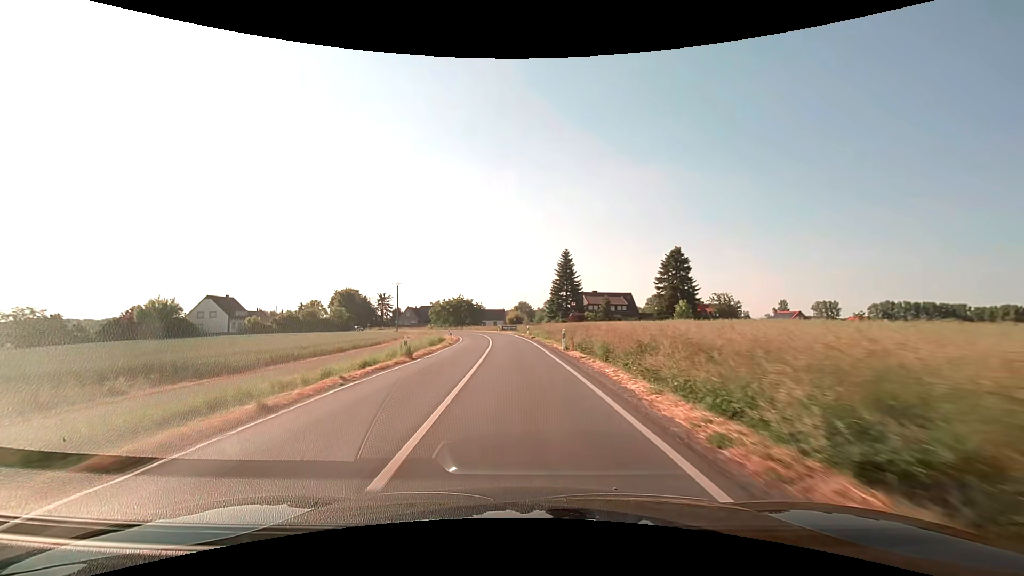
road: secondary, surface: asphalt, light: Day
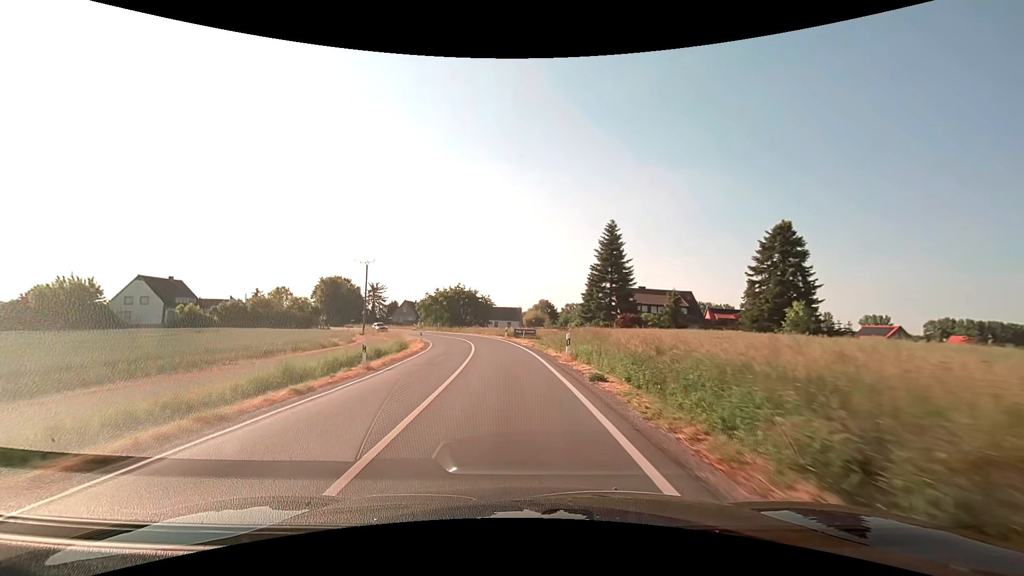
(-0.5, +30.1) m; -2°
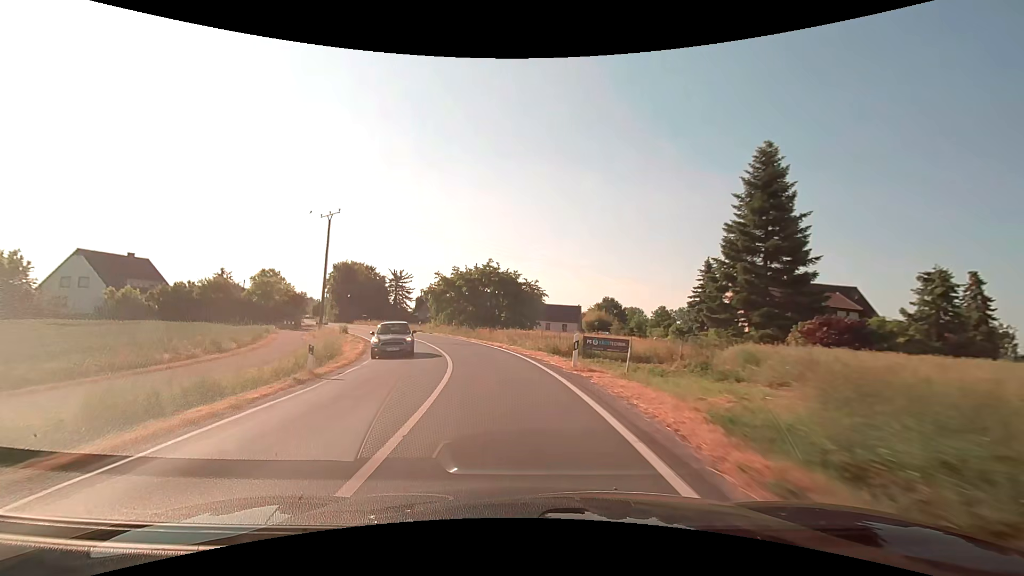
(-1.2, +29.6) m; -6°
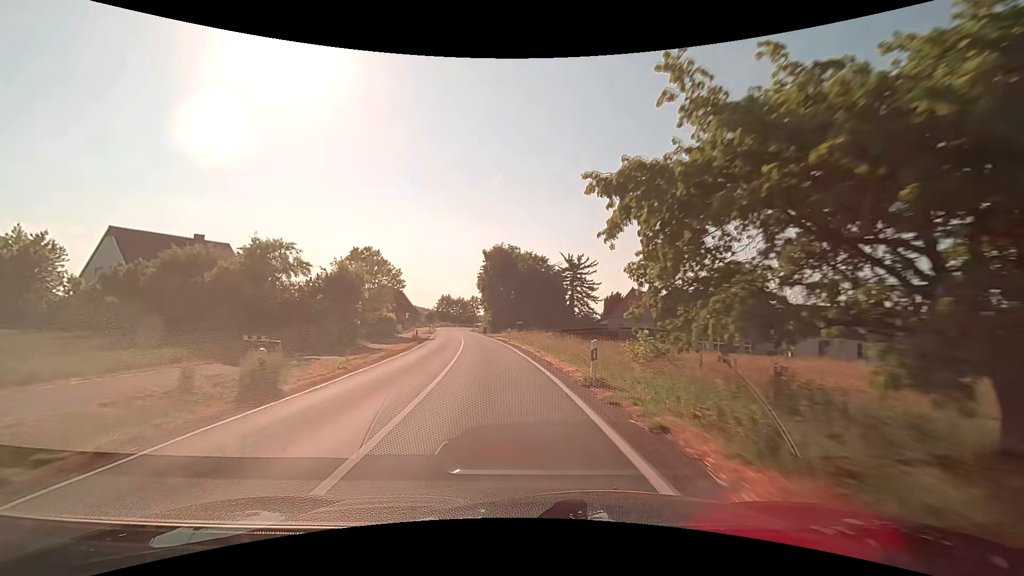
(-7.1, +40.2) m; -21°
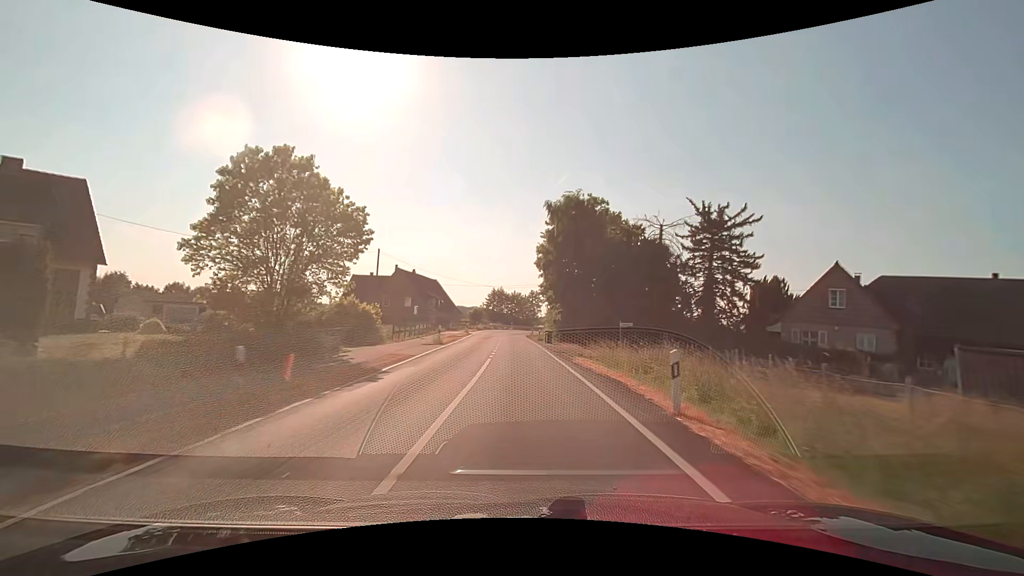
(-2.6, +31.3) m; -7°
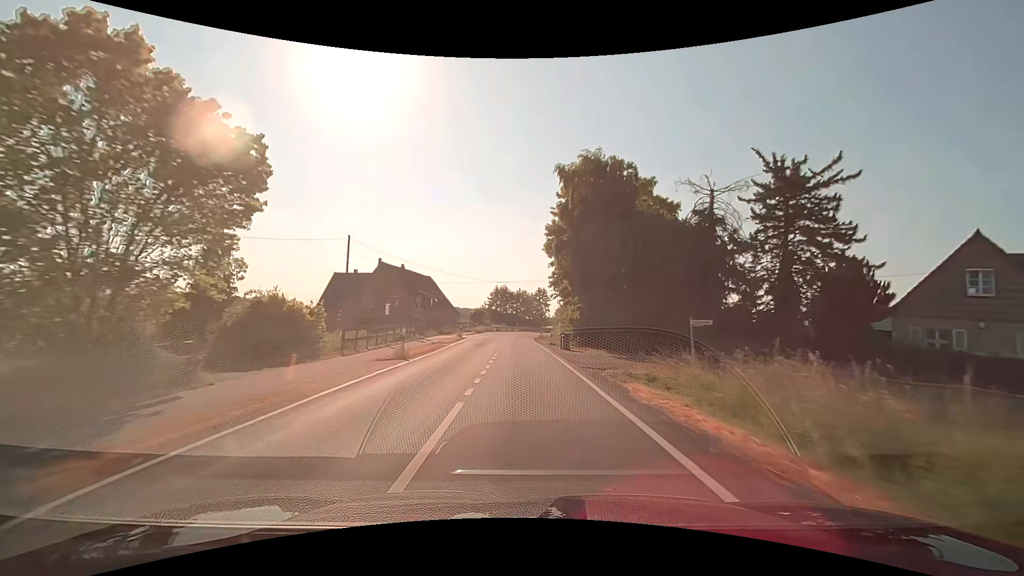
(-0.1, +10.6) m; -1°
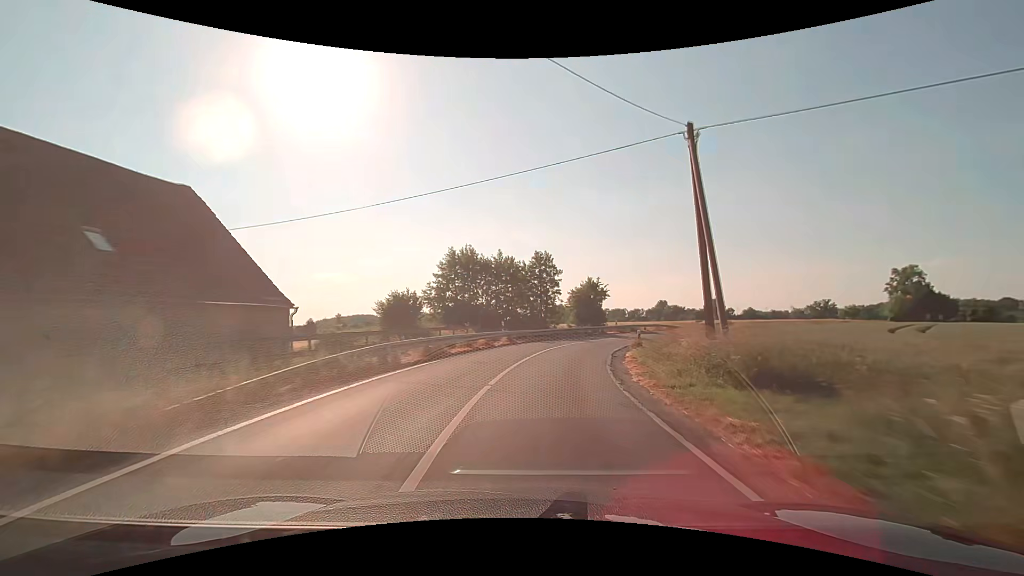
(-1.2, +53.4) m; +1°
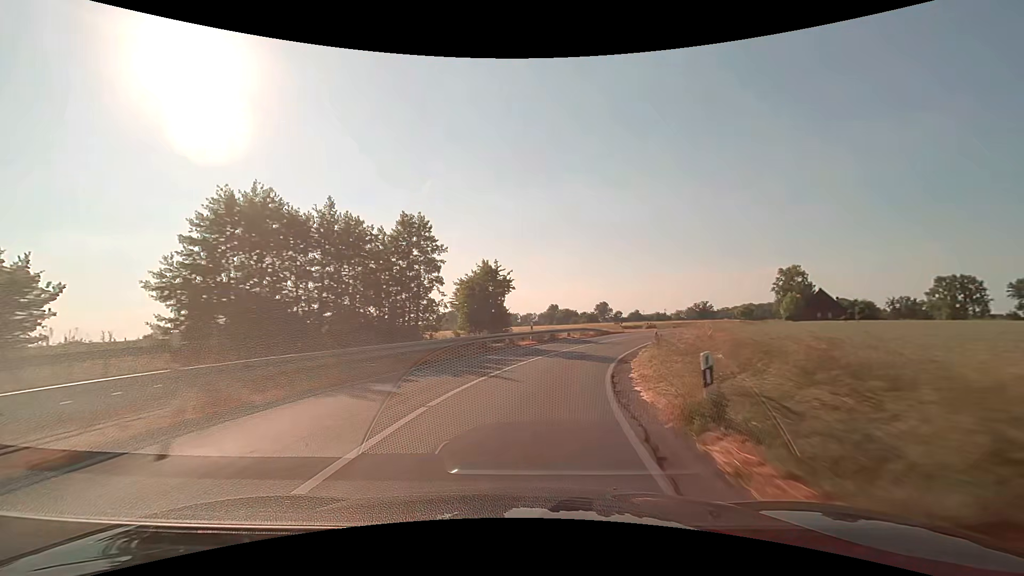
(+2.2, +21.4) m; +12°
(+1, +10) (+2, +20) (+5, +29) (+9, +39) (+13, +48) (+17, +57) (+22, +65) (+27, +74) (+33, +83) (+38, +91) m
